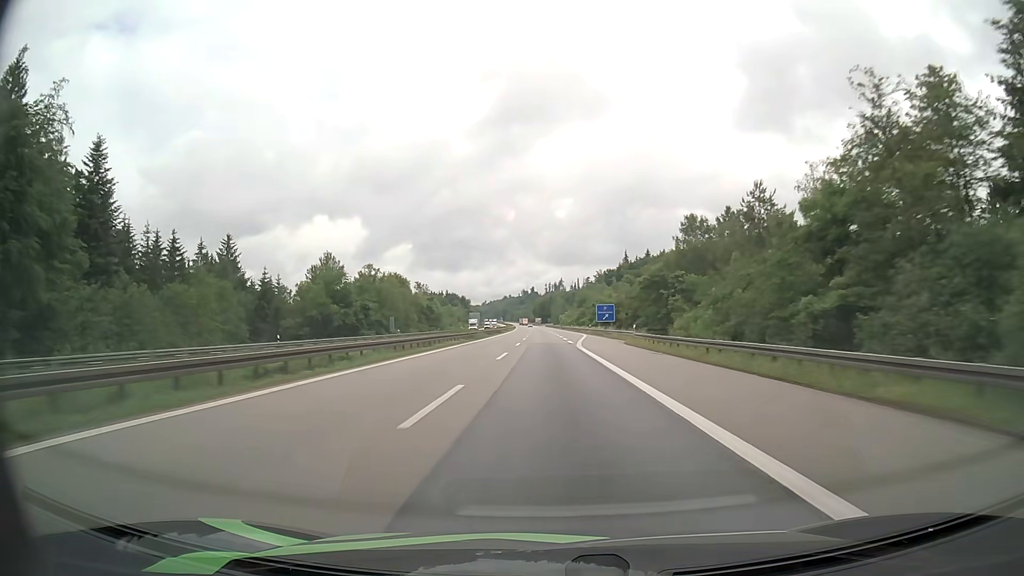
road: motorway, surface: asphalt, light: Day
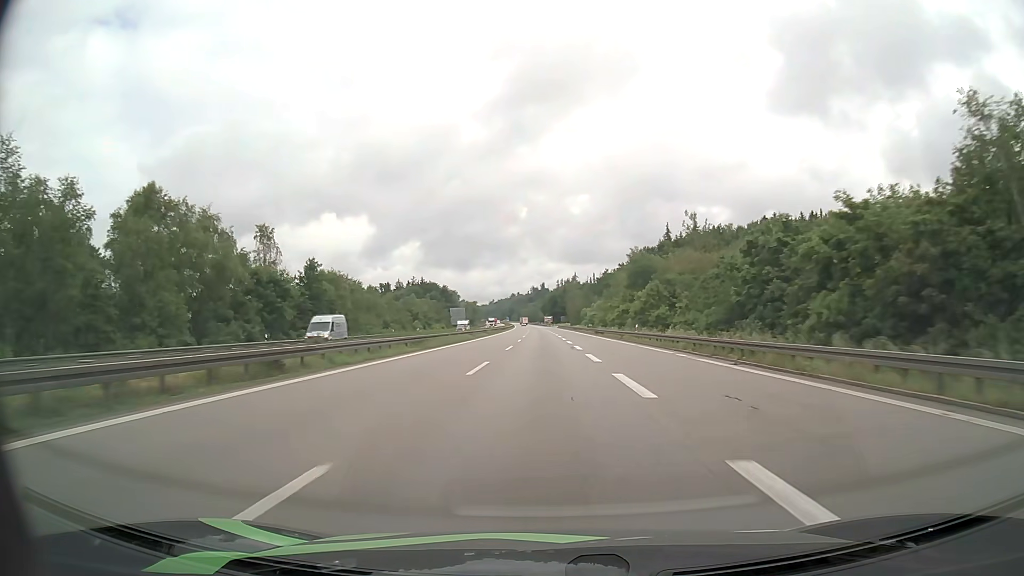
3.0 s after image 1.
(-0.9, +98.6) m; -1°
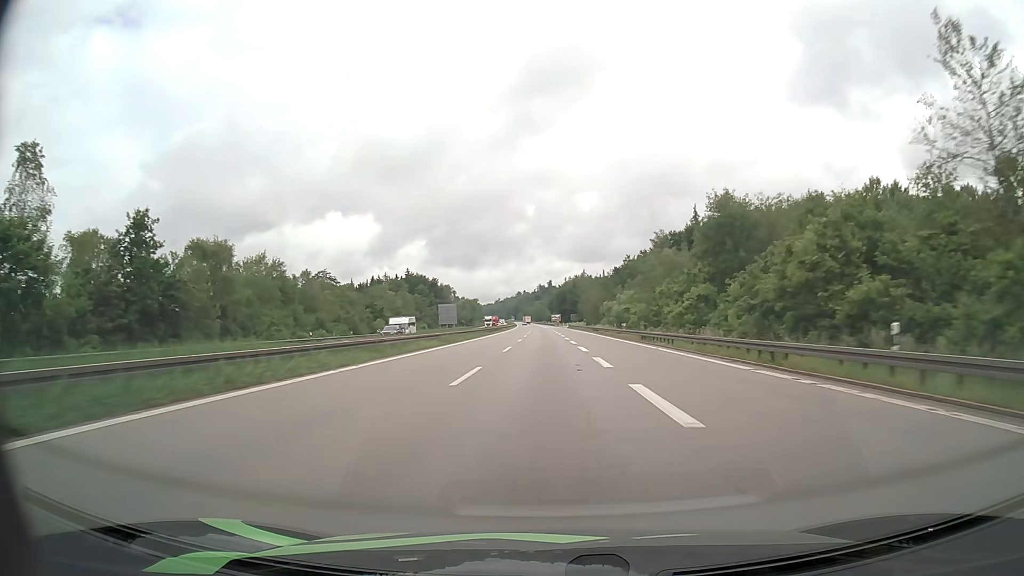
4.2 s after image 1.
(-0.2, +39.4) m; -1°
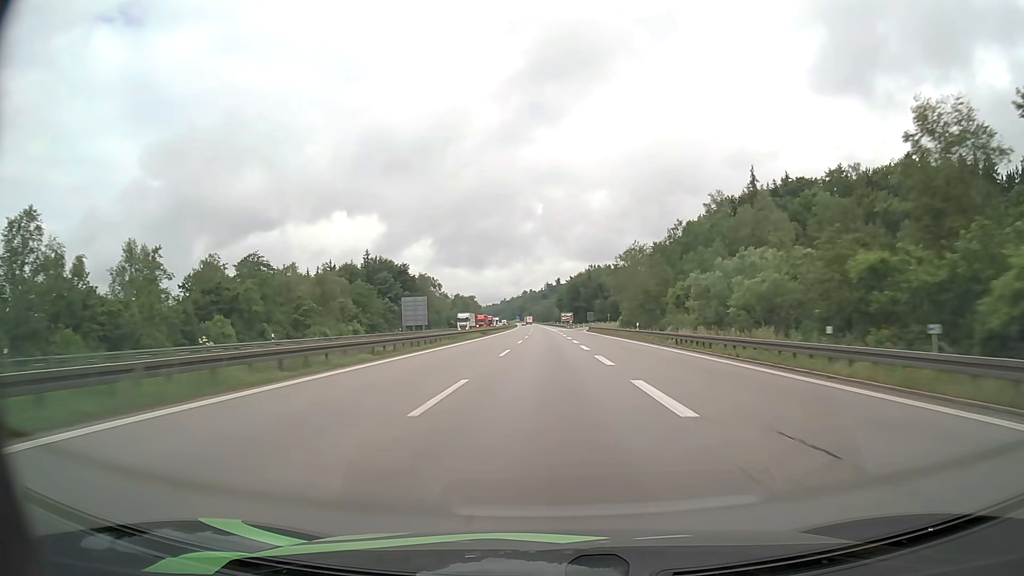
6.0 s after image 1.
(-0.4, +59.1) m; -1°
